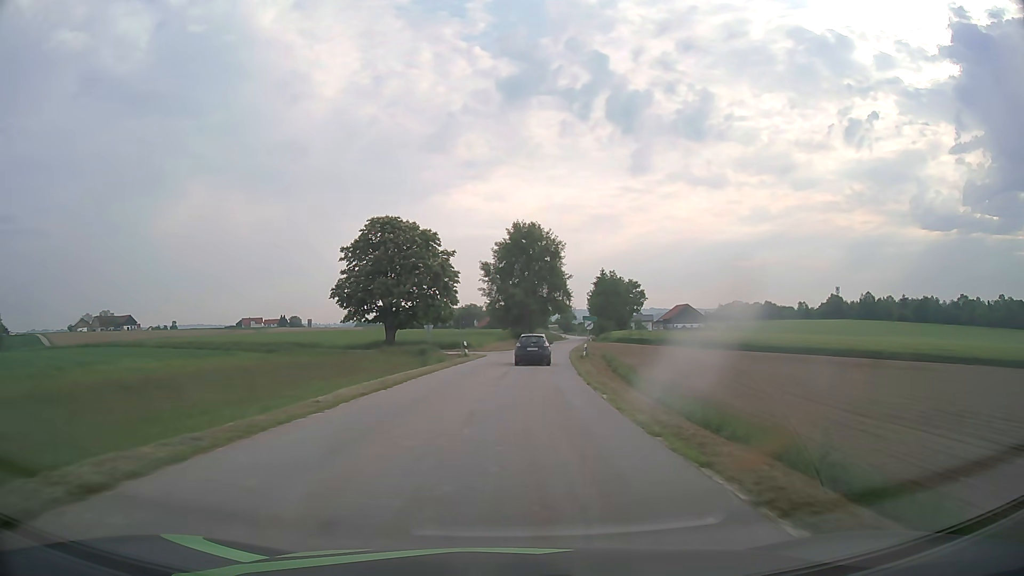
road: tertiary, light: Day
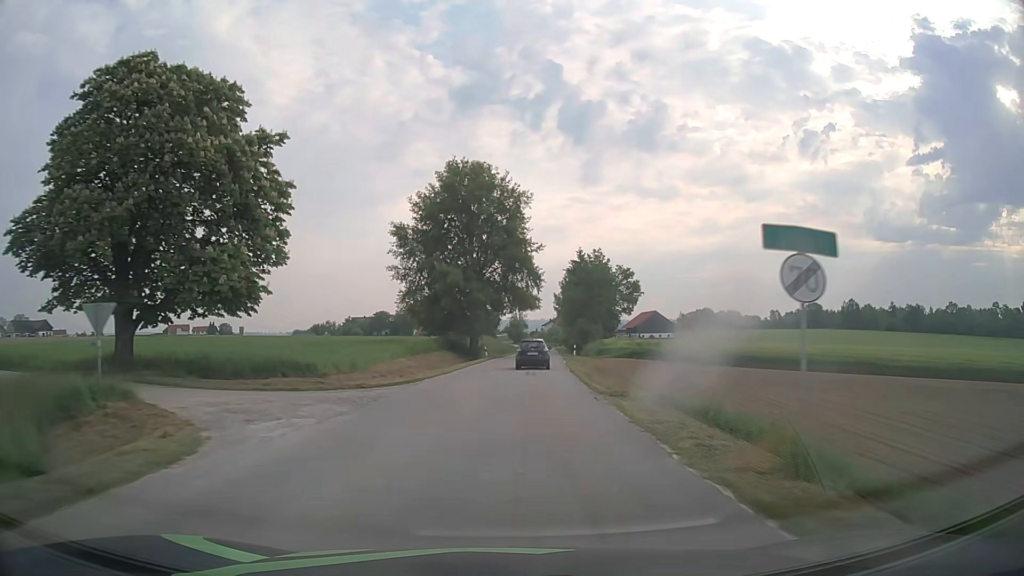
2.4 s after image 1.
(+1.5, +39.7) m; +4°
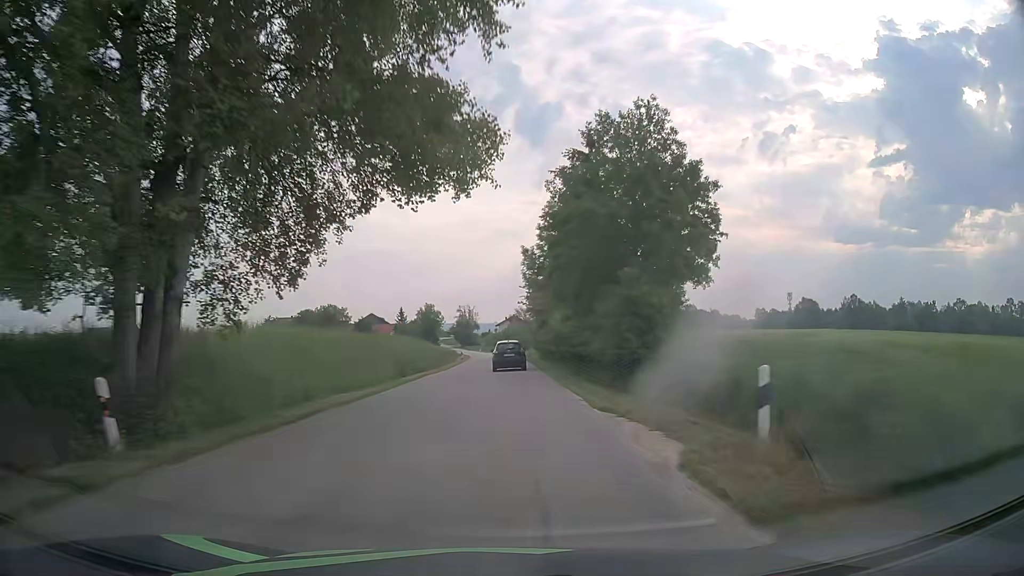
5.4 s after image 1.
(+2.4, +50.8) m; +4°
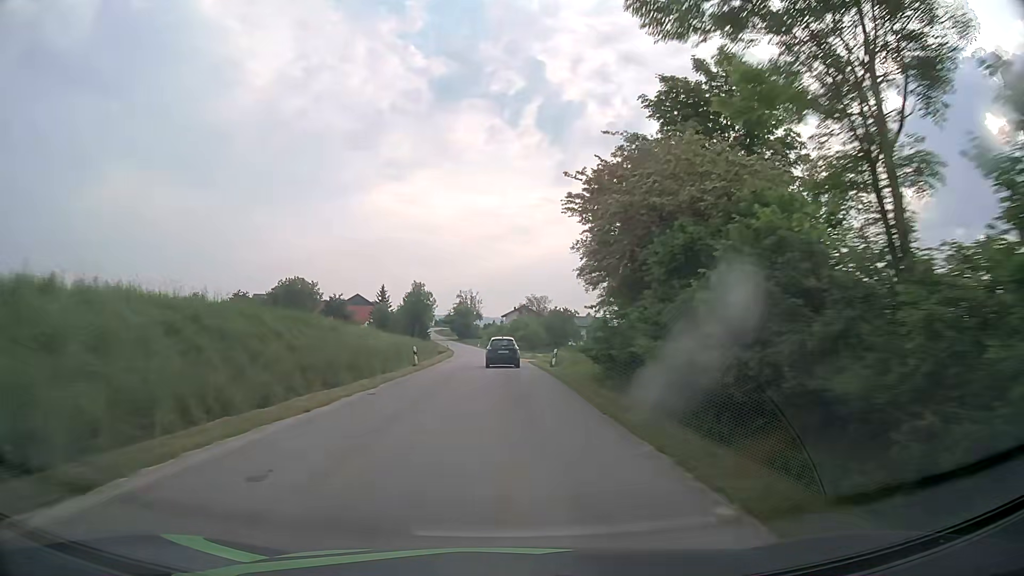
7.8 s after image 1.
(-0.3, +41.4) m; -1°
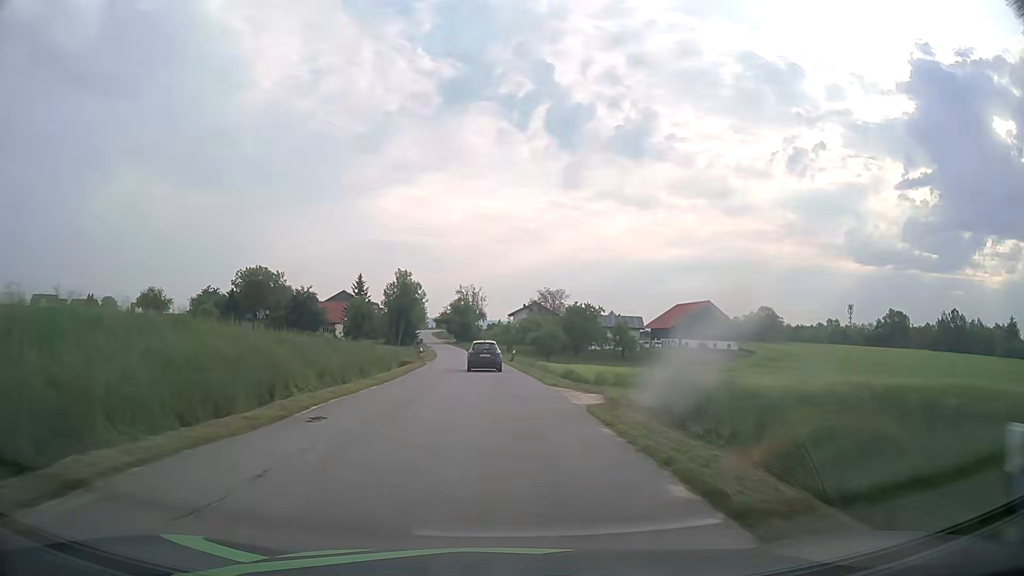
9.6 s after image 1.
(0.0, +31.1) m; 0°
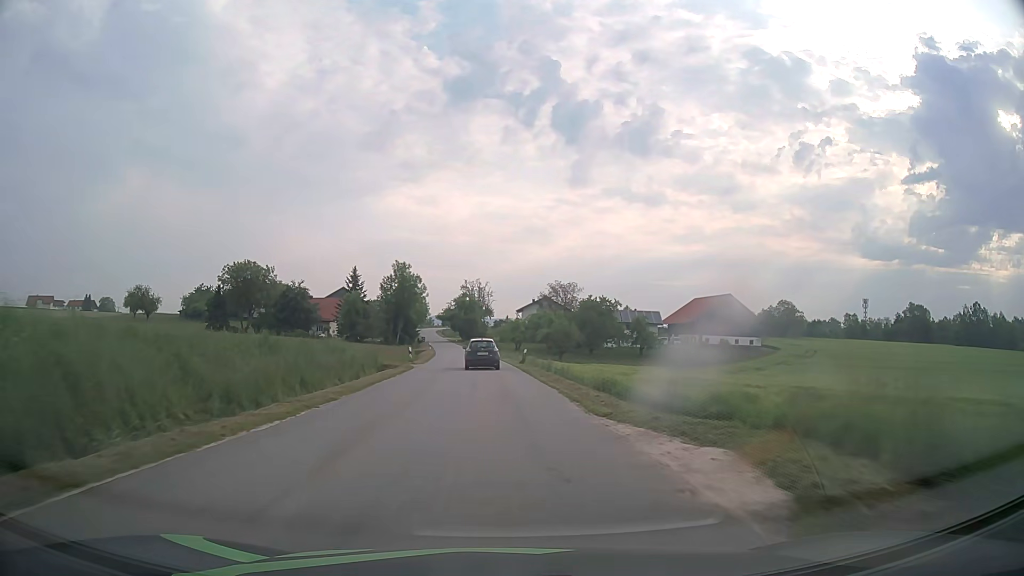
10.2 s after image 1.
(-0.1, +10.3) m; -1°
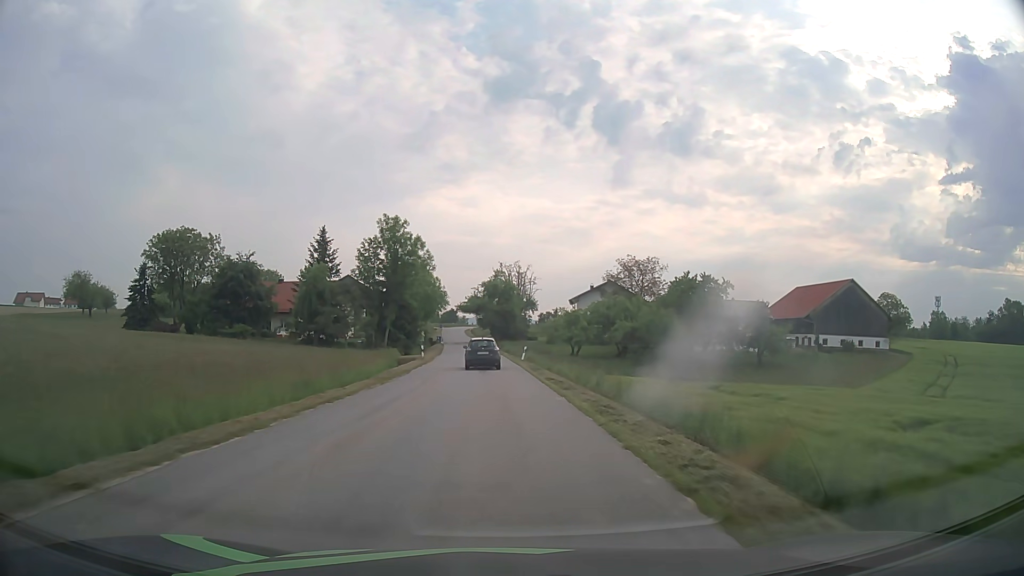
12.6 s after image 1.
(-1.4, +41.2) m; -4°
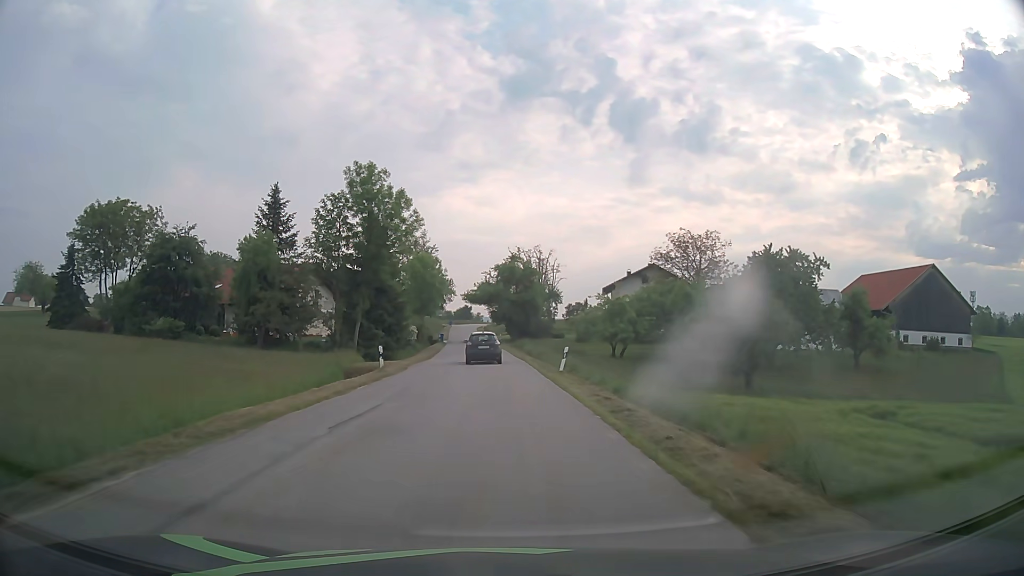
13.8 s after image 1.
(-0.3, +20.5) m; -1°
(0, +10) (0, +20) (-1, +30) (-1, +40) (-1, +50) (-2, +60) (-3, +70) (-4, +80) (-4, +90) (-5, +100) m
